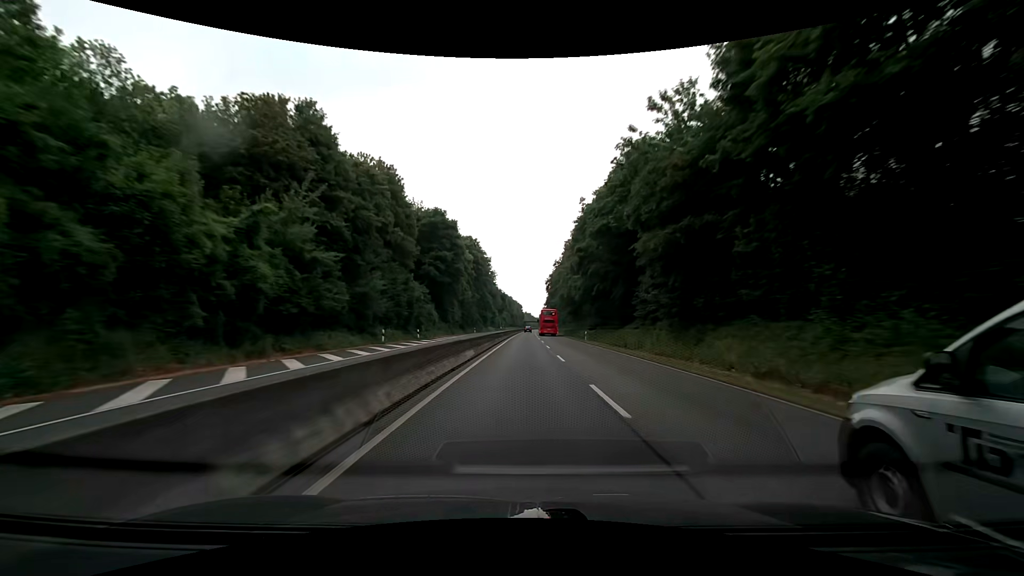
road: trunk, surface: asphalt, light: Day
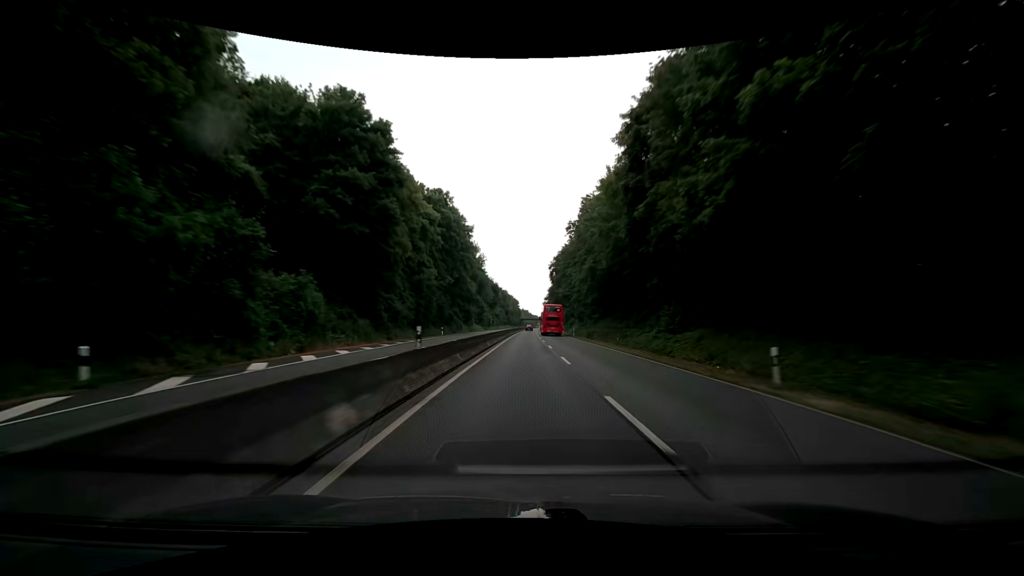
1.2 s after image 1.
(0.0, +38.0) m; 0°
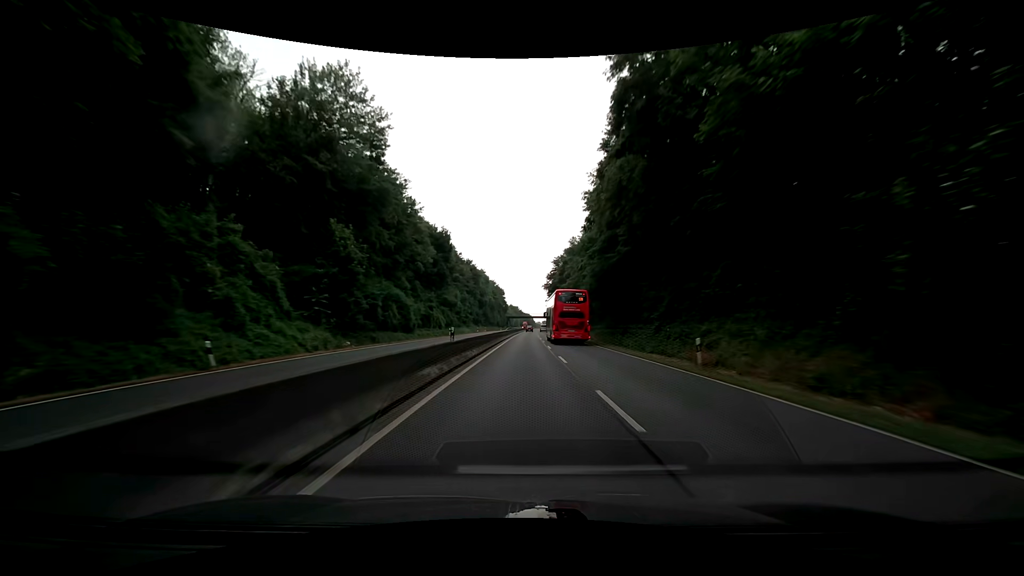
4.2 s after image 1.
(+1.3, +95.1) m; +1°
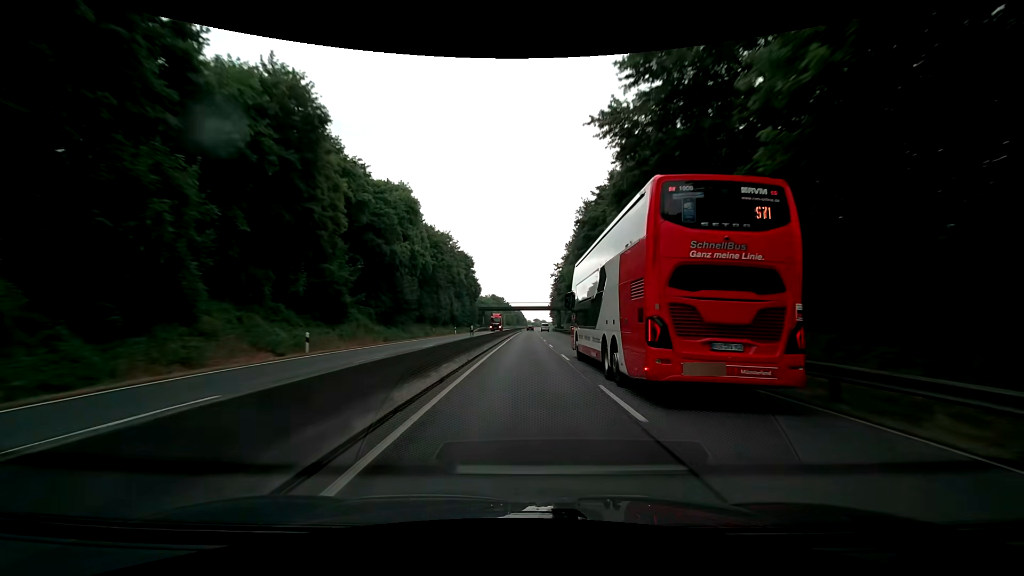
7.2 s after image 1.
(+0.9, +95.2) m; +1°
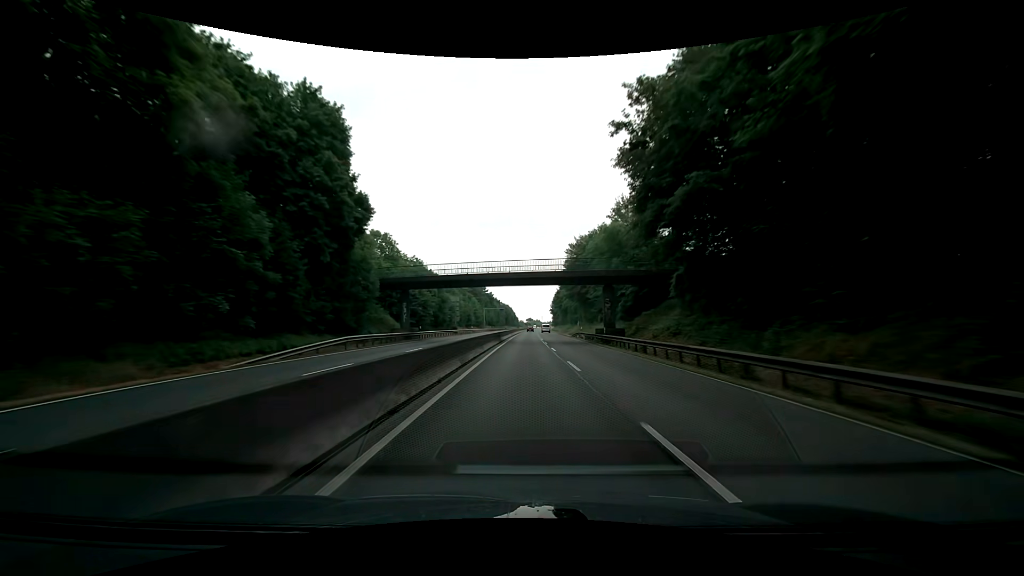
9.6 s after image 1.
(+0.7, +76.3) m; +1°
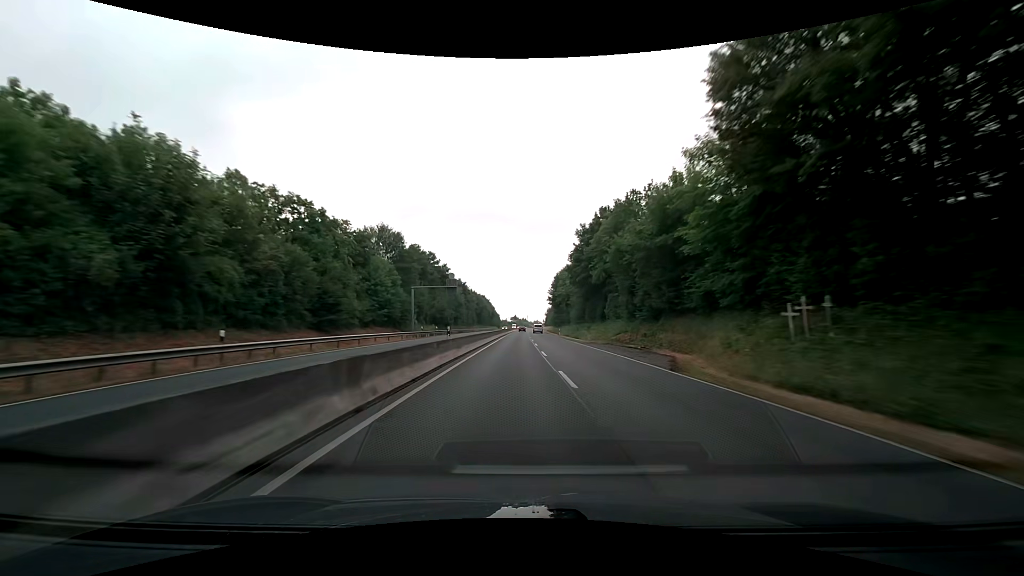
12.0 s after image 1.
(+1.1, +76.2) m; +2°
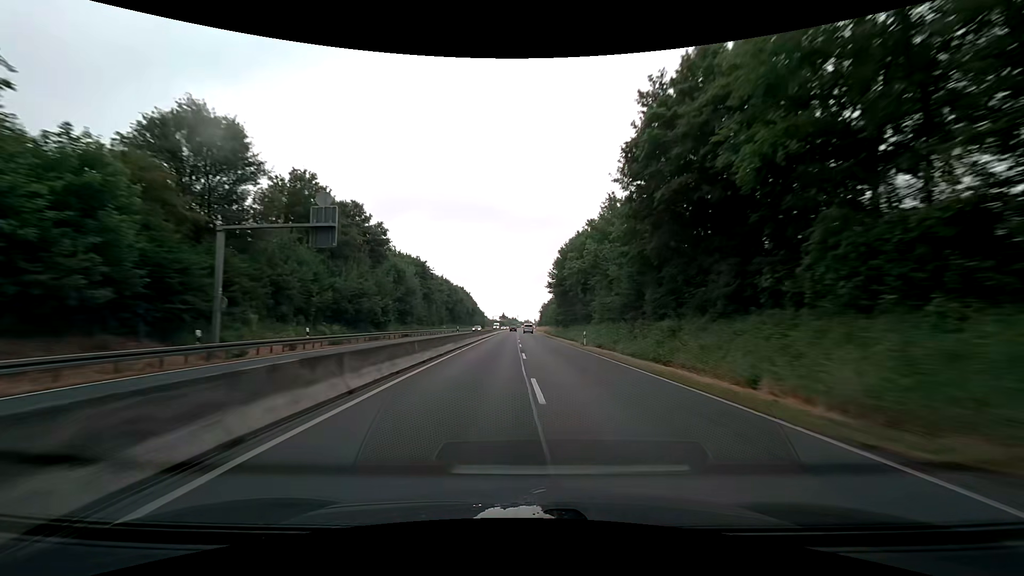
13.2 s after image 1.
(+0.3, +38.2) m; +1°
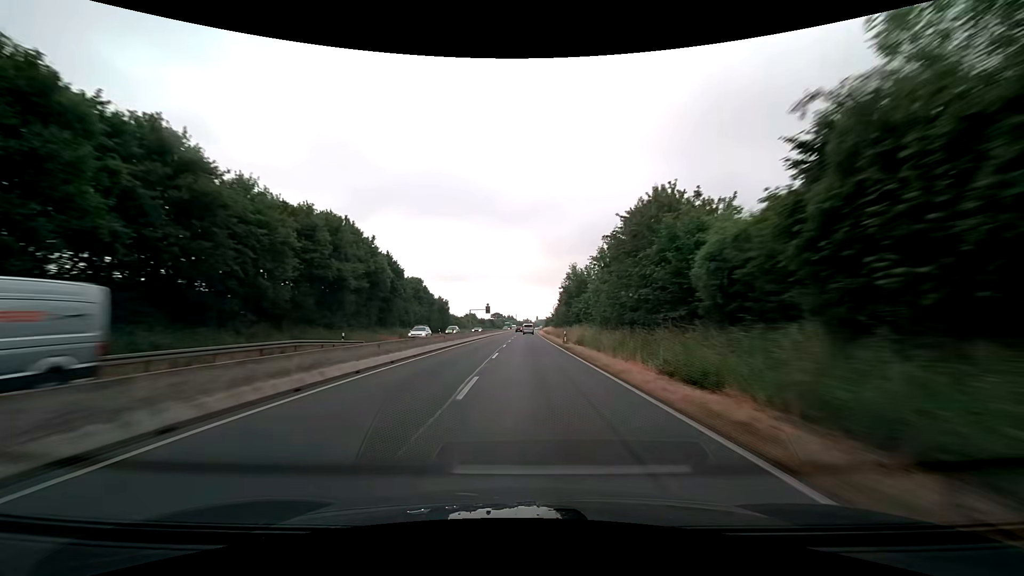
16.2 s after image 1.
(+0.1, +95.3) m; 0°
(0, +10) (0, +20) (0, +30) (0, +40) (0, +50) (0, +60) (0, +70) (0, +80) (+1, +90) (+1, +100) m
